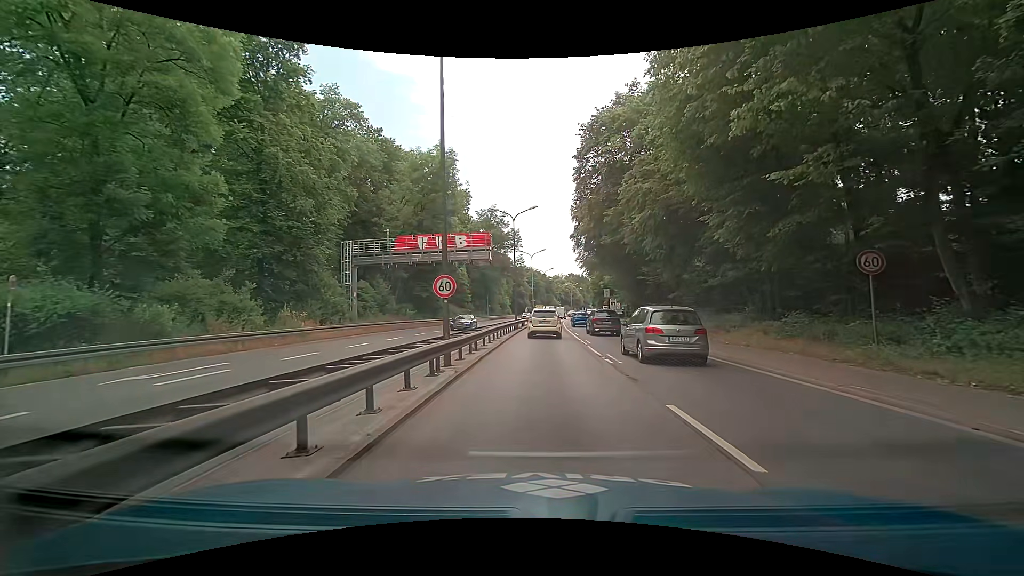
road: trunk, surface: asphalt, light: Day
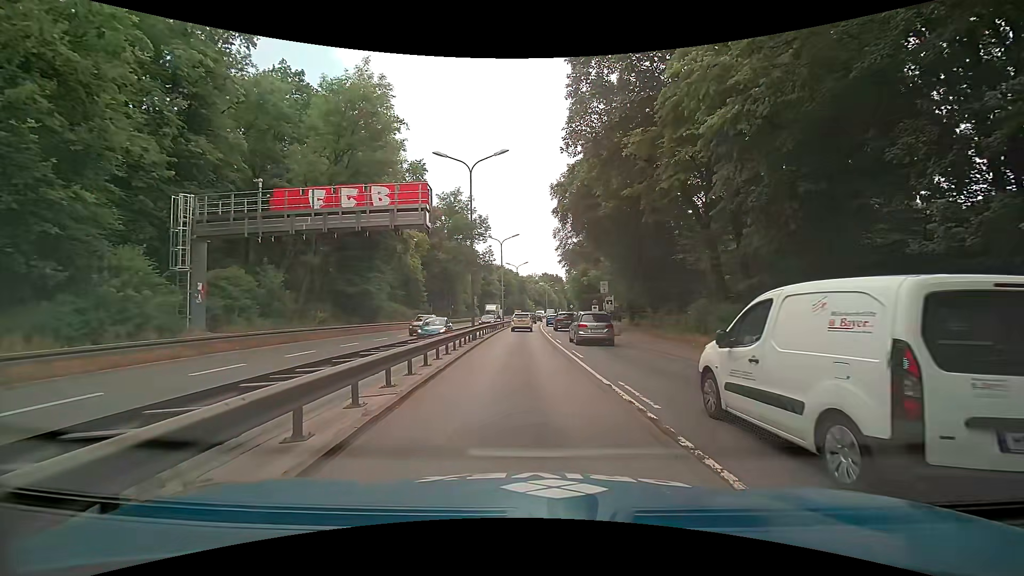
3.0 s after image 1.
(+0.4, +15.1) m; +5°
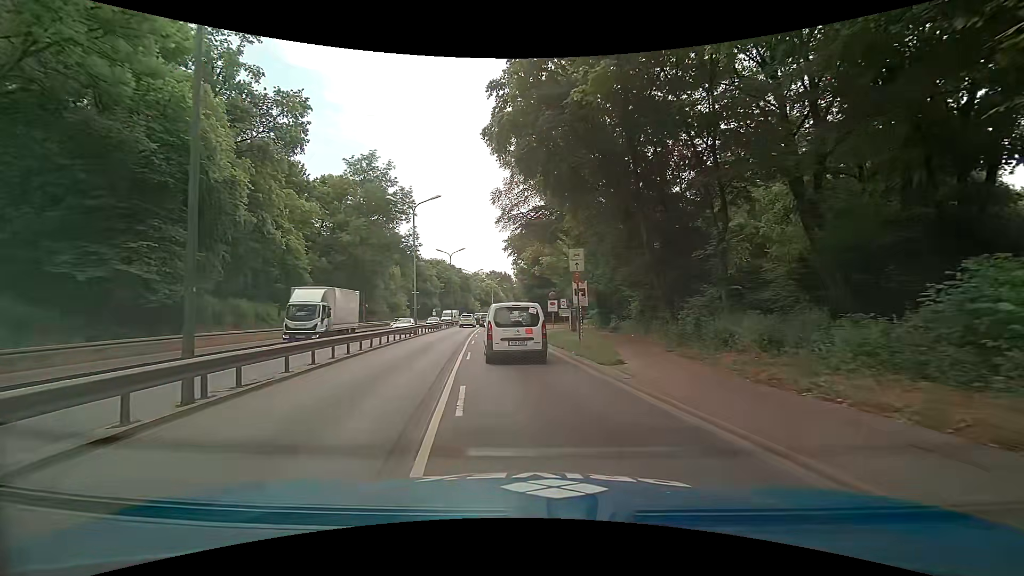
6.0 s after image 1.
(+1.1, +19.0) m; +4°
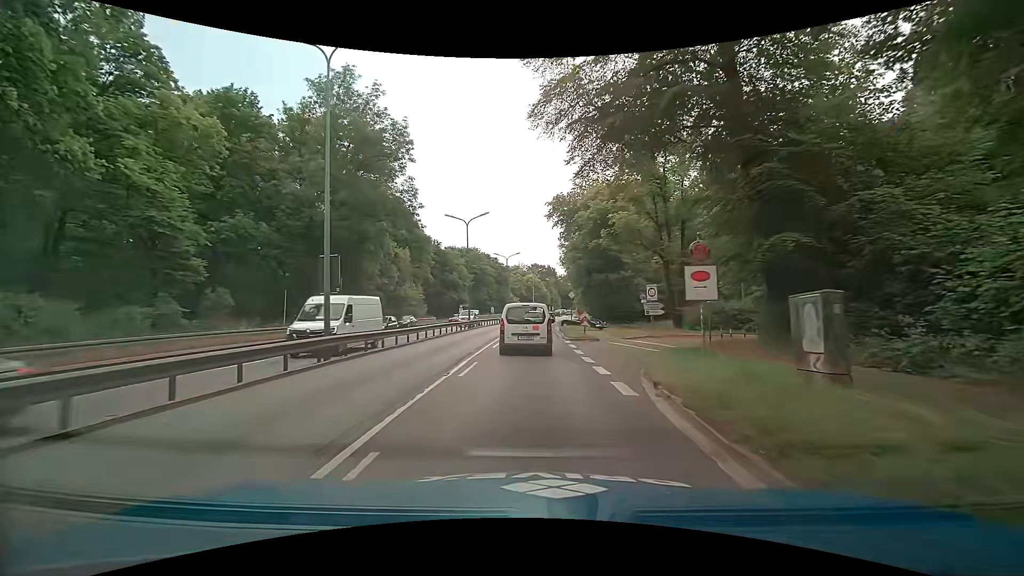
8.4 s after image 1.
(-1.1, +23.2) m; -3°
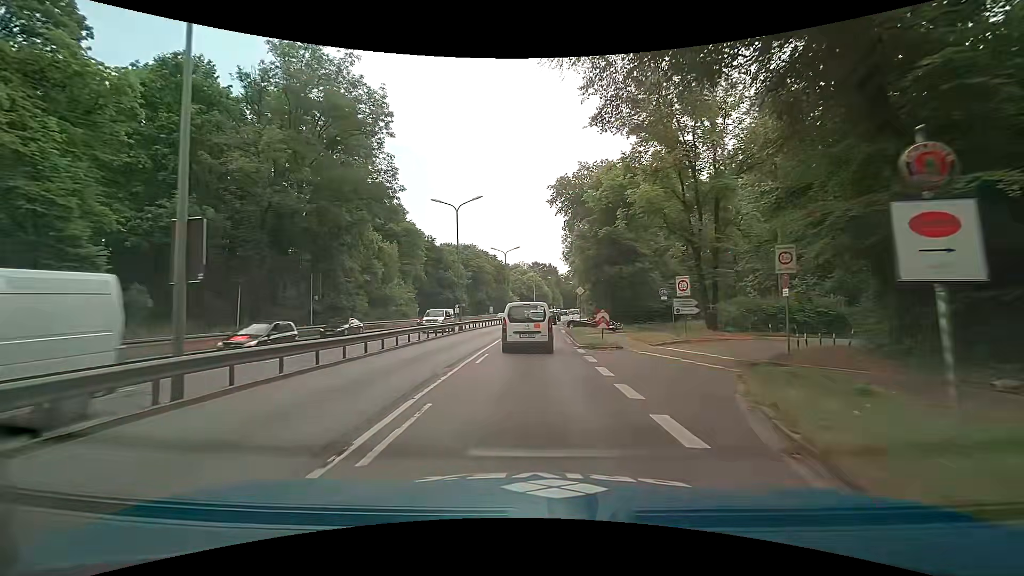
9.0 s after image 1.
(-0.1, +6.5) m; -1°
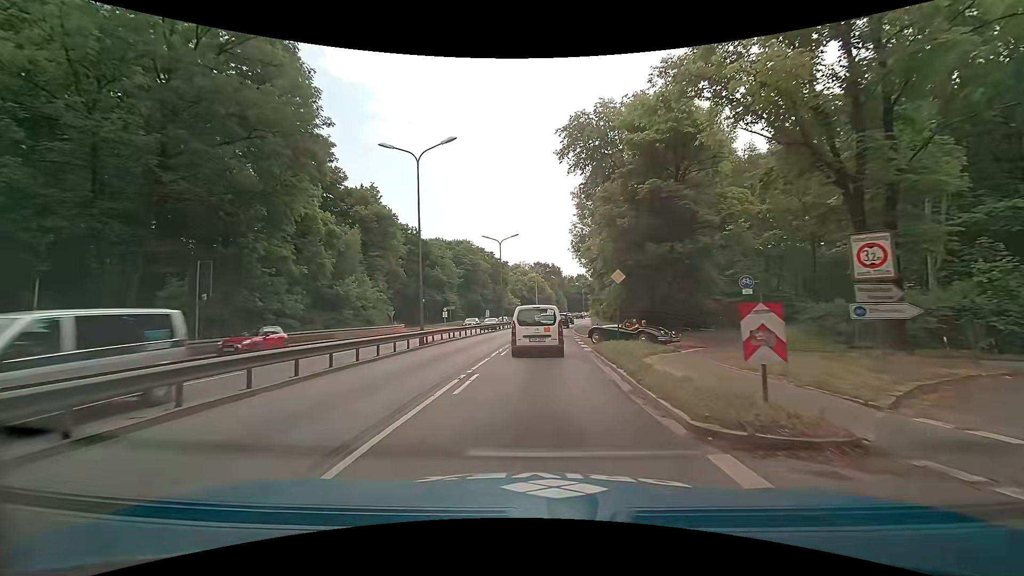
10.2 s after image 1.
(-0.3, +14.0) m; -1°
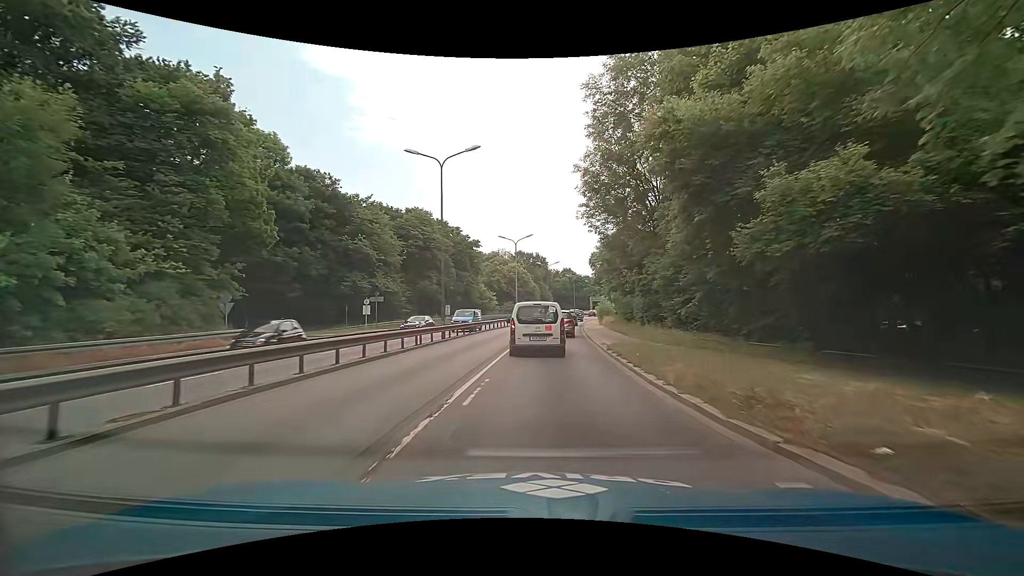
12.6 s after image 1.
(+0.4, +28.3) m; +2°
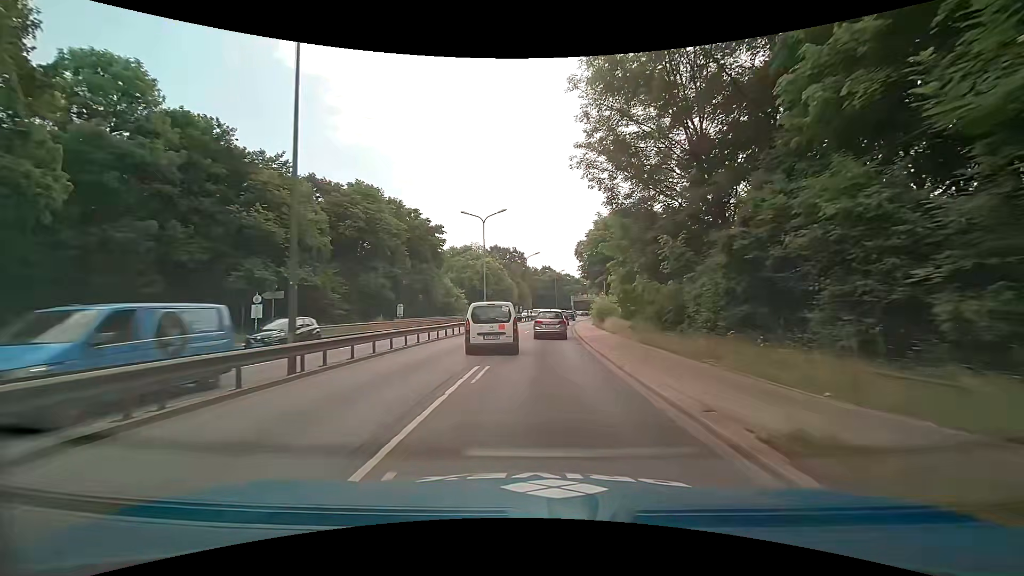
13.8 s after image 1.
(+0.4, +14.7) m; +3°
(0, +10) (0, +20) (+1, +30) (+1, +40) (+2, +50) (+3, +60) (+4, +70) (+6, +80) (+7, +90) (+9, +99) m
